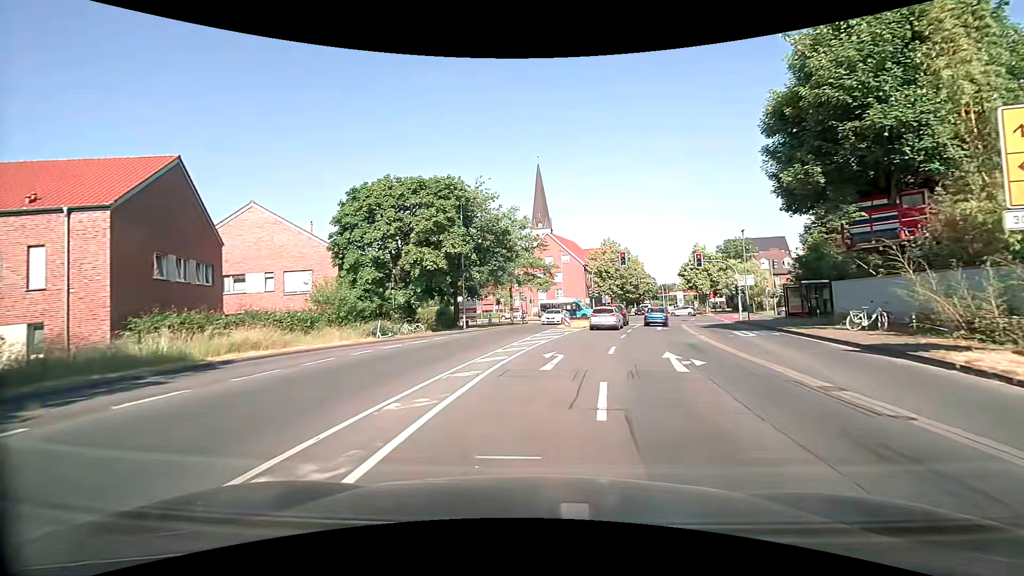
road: secondary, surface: asphalt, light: Day
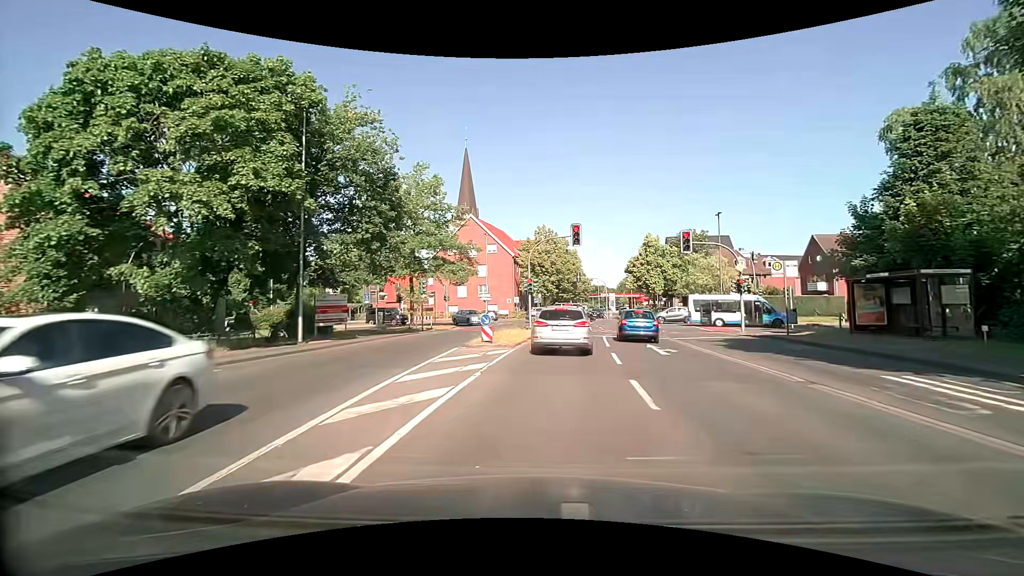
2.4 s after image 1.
(+1.0, +16.3) m; +9°
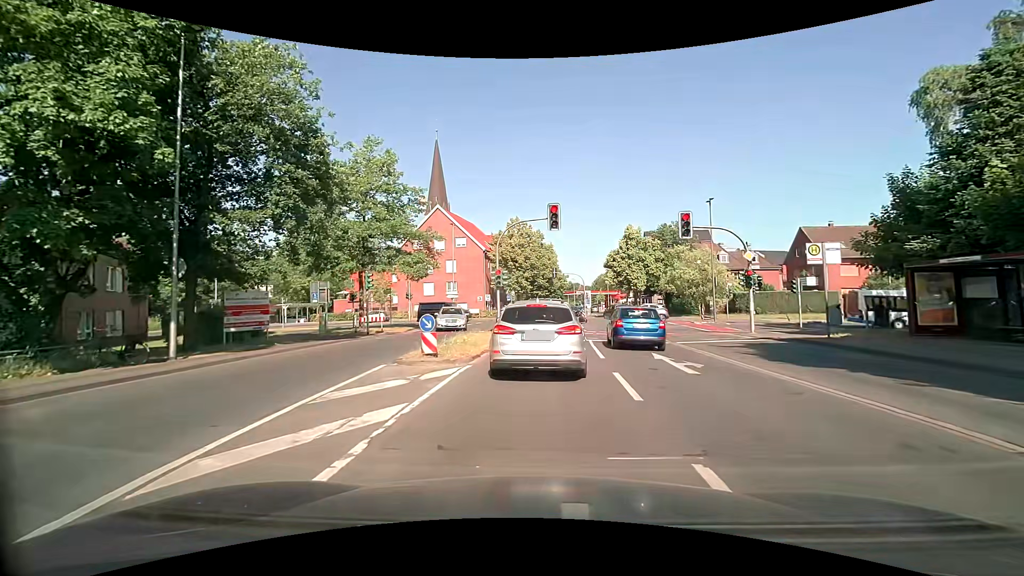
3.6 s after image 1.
(+0.2, +5.4) m; +3°
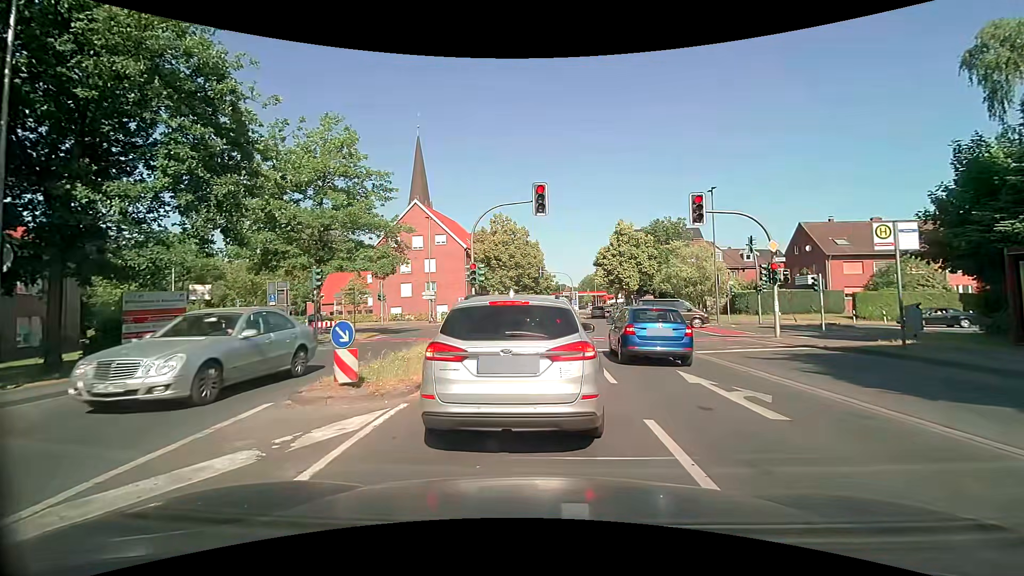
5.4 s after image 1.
(+0.1, +4.2) m; 0°
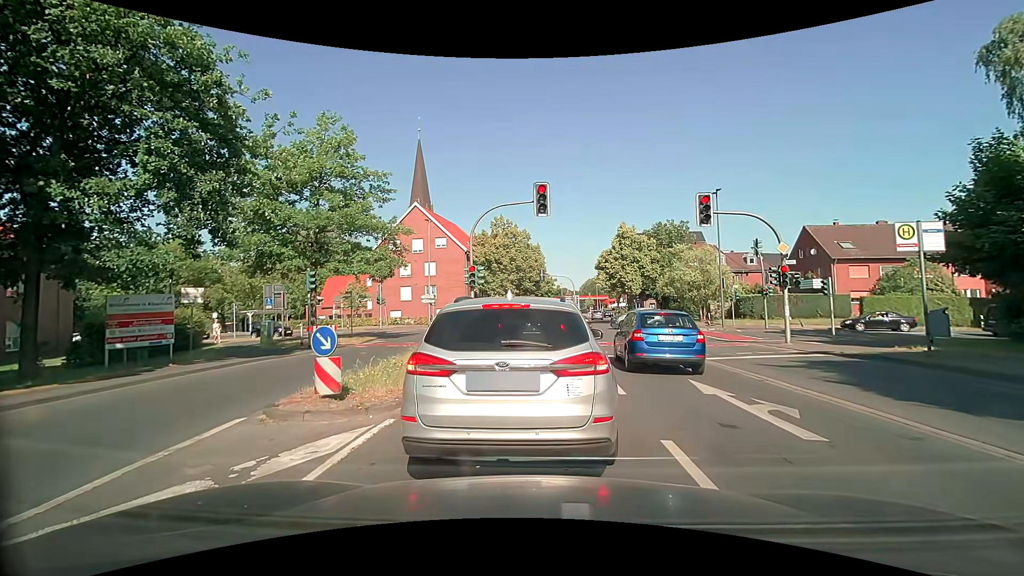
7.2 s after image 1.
(0.0, +0.7) m; 0°
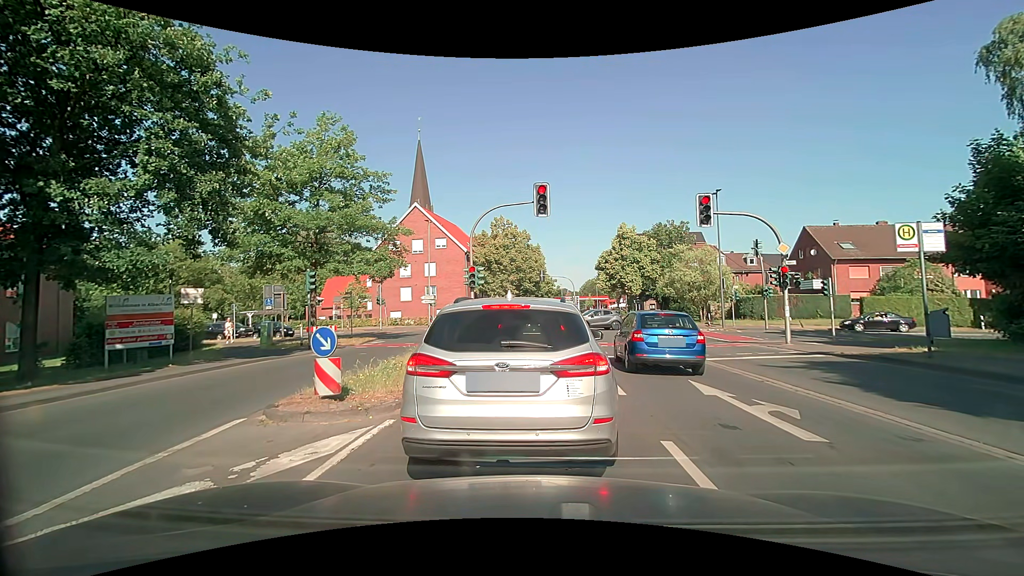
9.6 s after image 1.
(0.0, +0.1) m; 0°
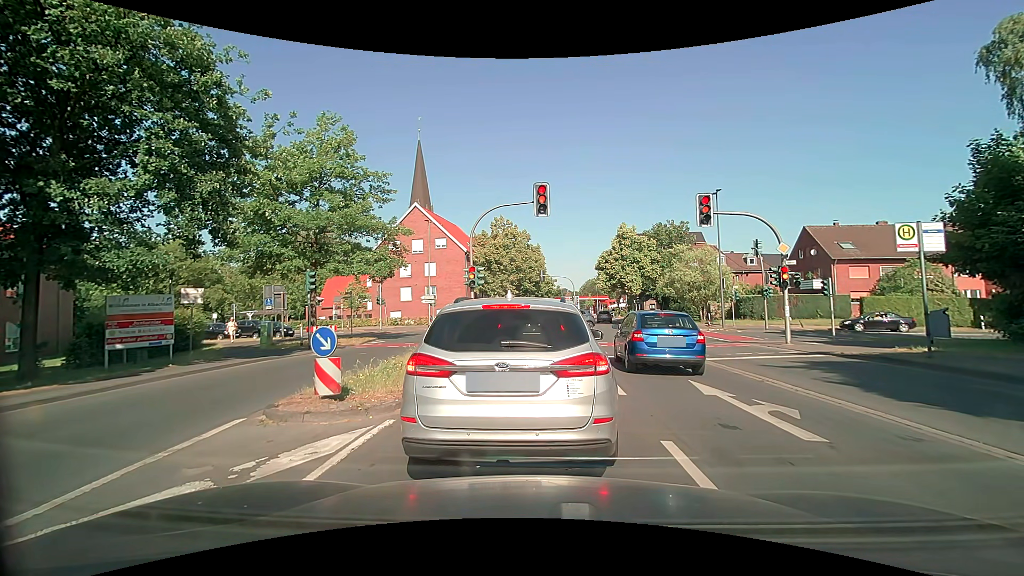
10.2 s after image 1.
(0.0, 0.0) m; 0°
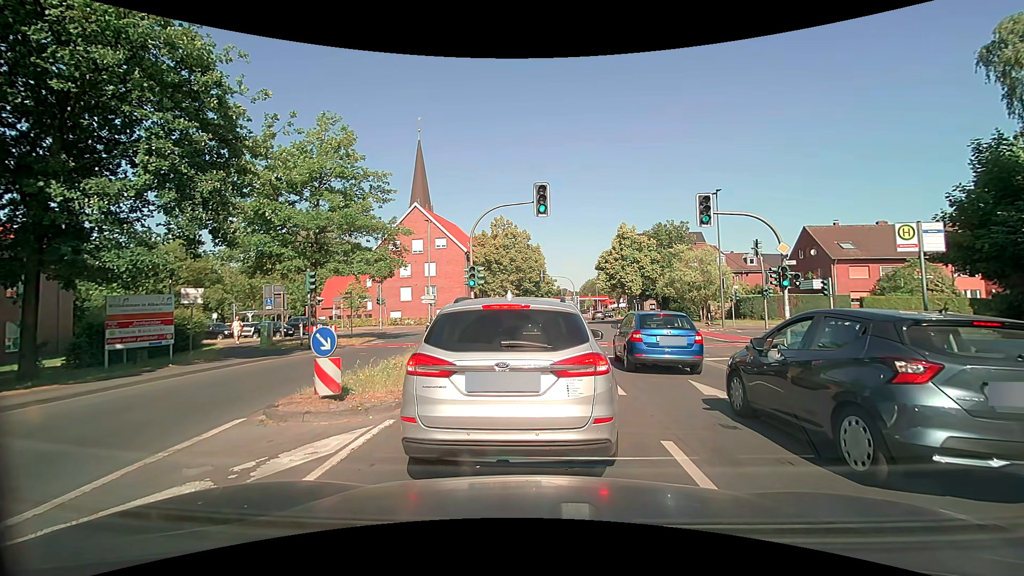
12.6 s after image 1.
(0.0, 0.0) m; 0°
